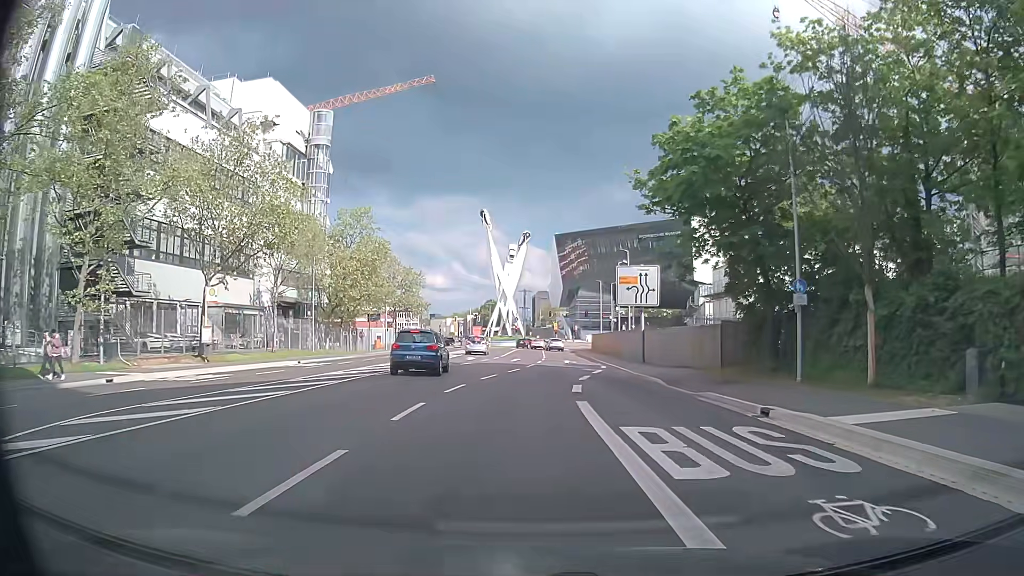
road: secondary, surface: asphalt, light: Day
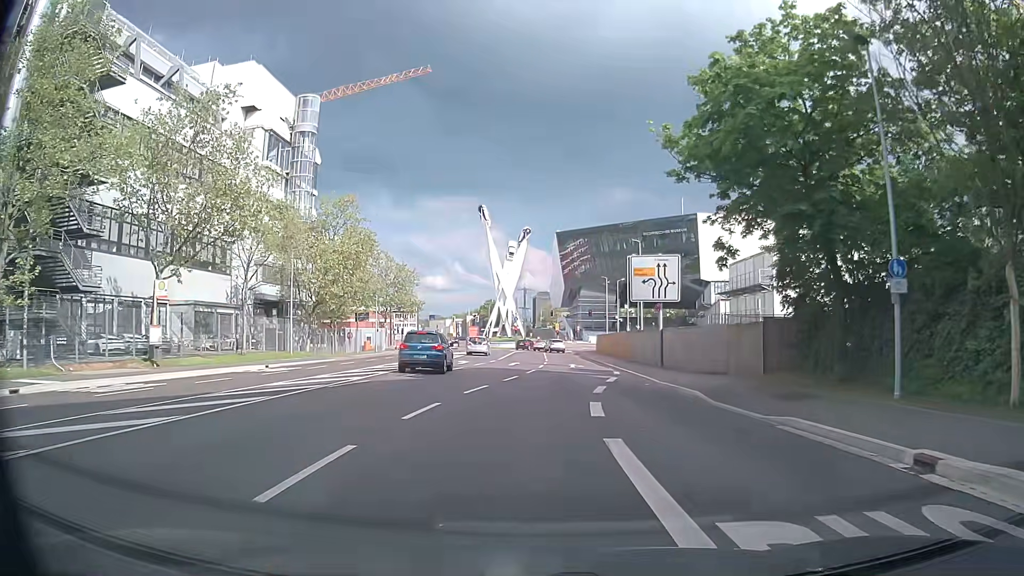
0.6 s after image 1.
(0.0, +5.6) m; 0°
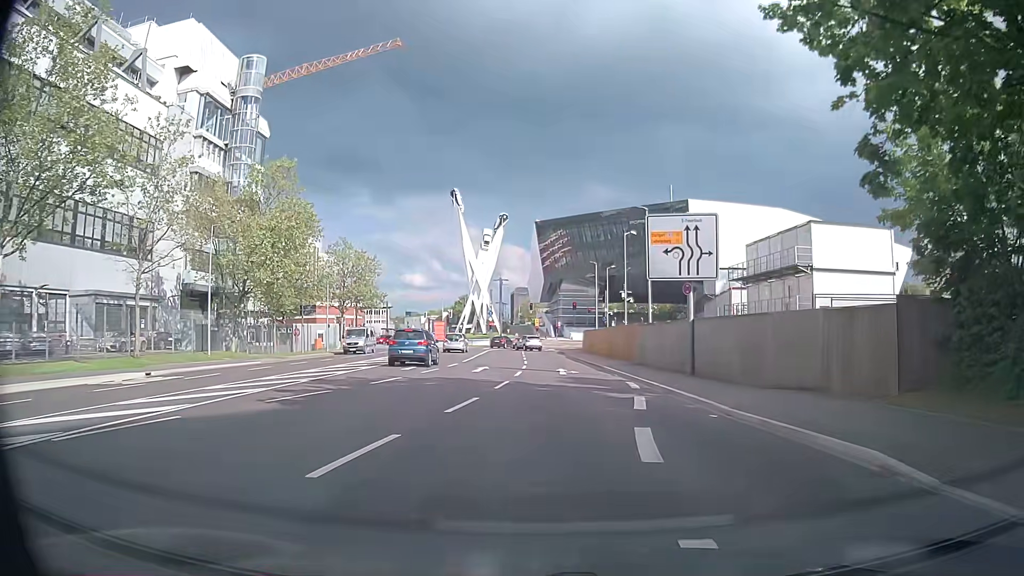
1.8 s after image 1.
(+0.2, +10.9) m; +2°
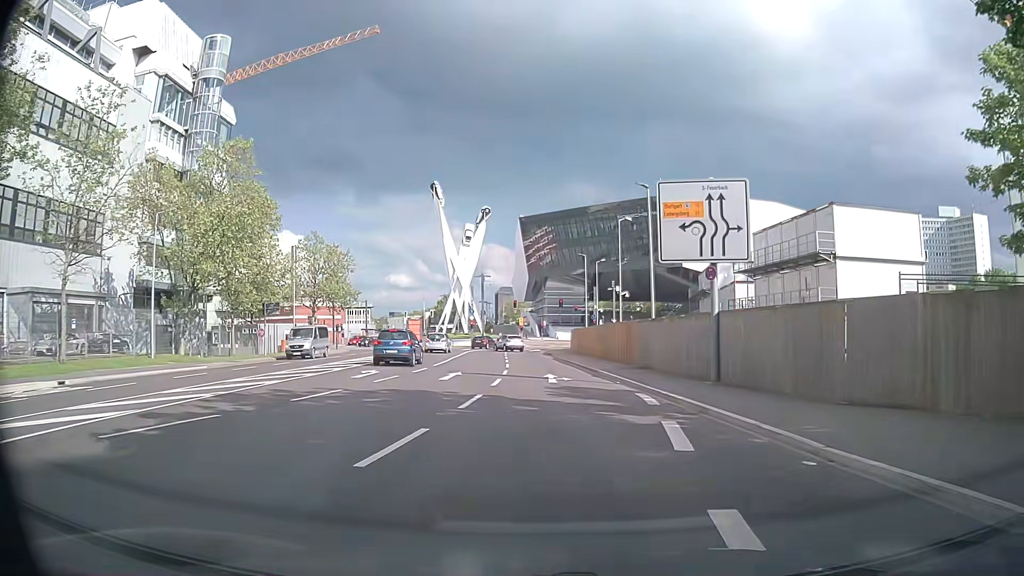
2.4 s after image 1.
(+0.1, +5.3) m; +1°
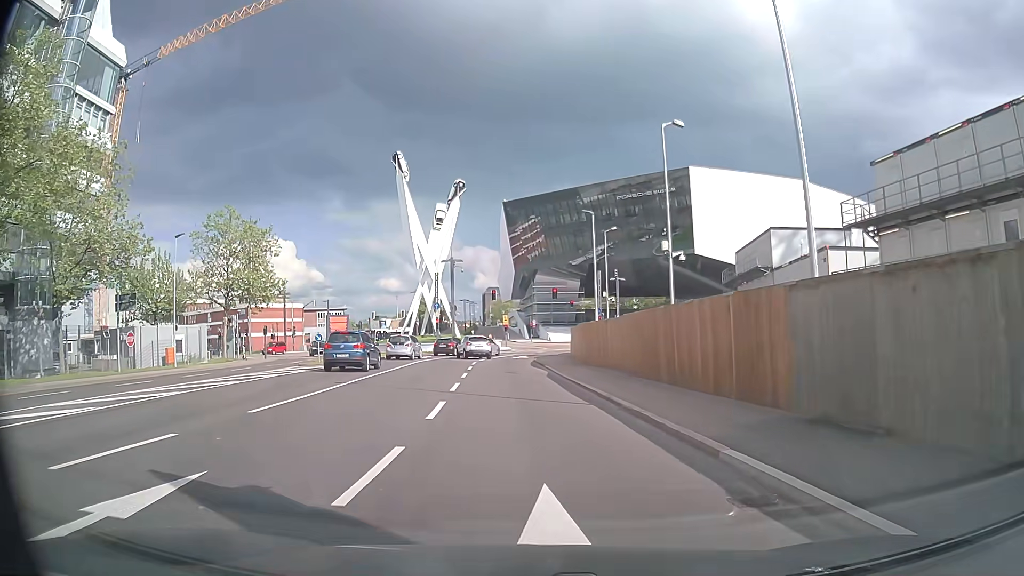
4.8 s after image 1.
(+0.6, +19.3) m; +2°
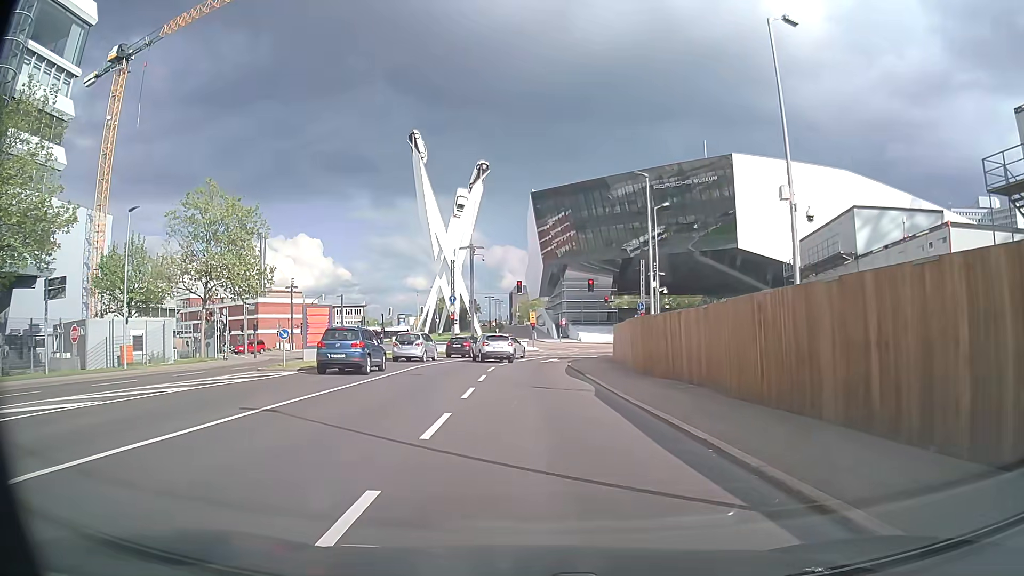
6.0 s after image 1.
(-0.3, +8.7) m; -3°
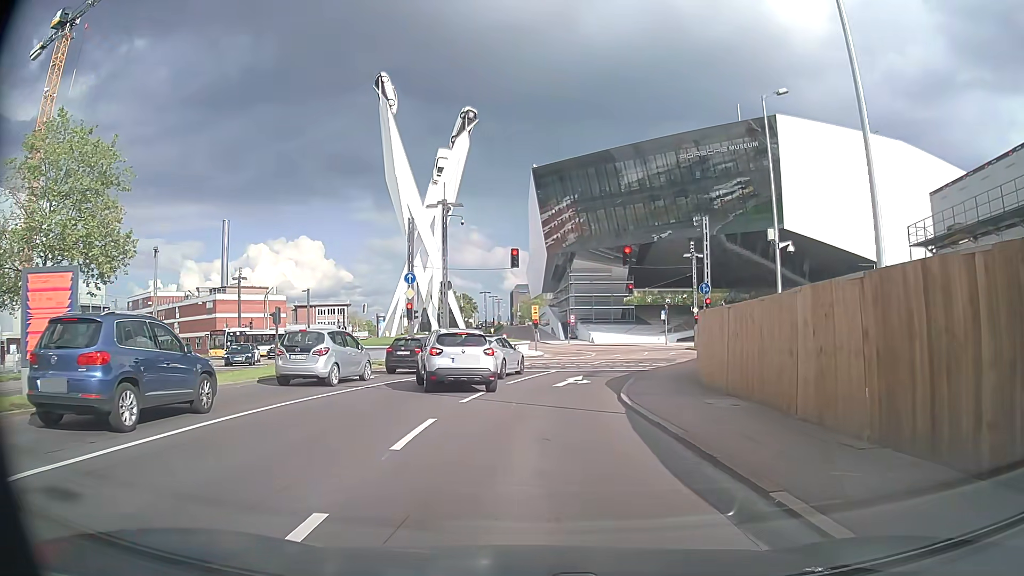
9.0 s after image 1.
(0.0, +18.6) m; 0°
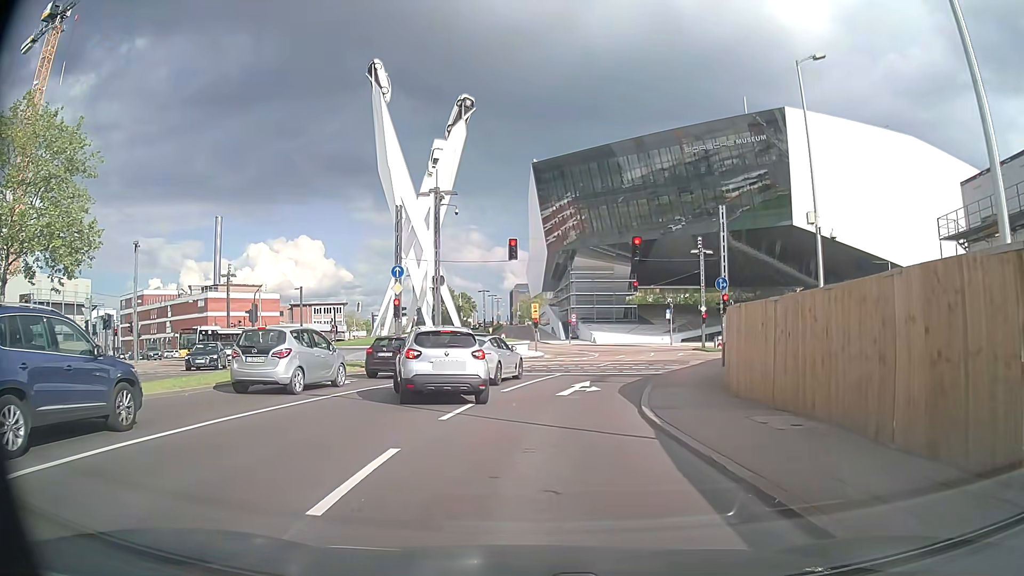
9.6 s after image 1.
(0.0, +3.0) m; 0°
